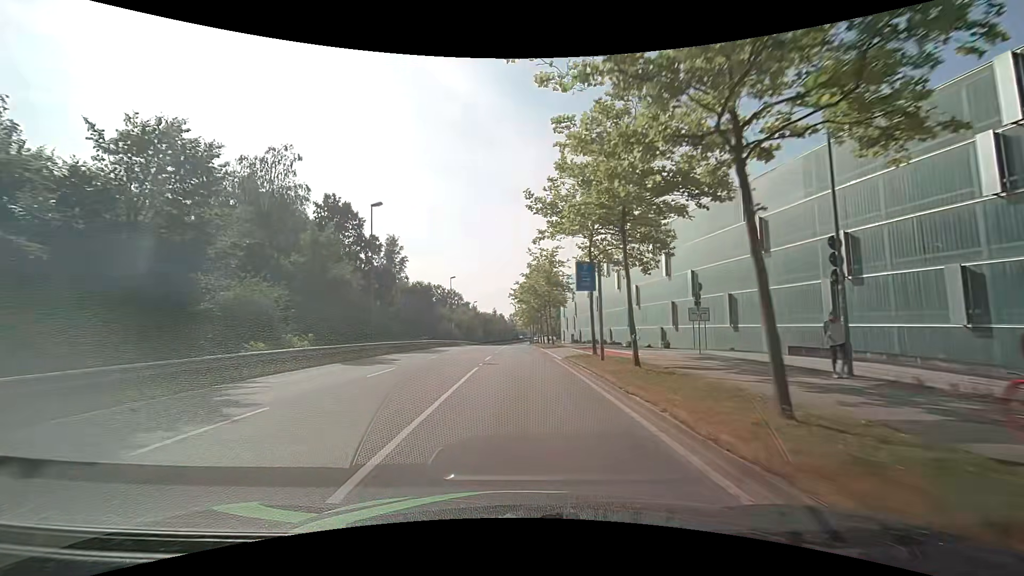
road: secondary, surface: asphalt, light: Day
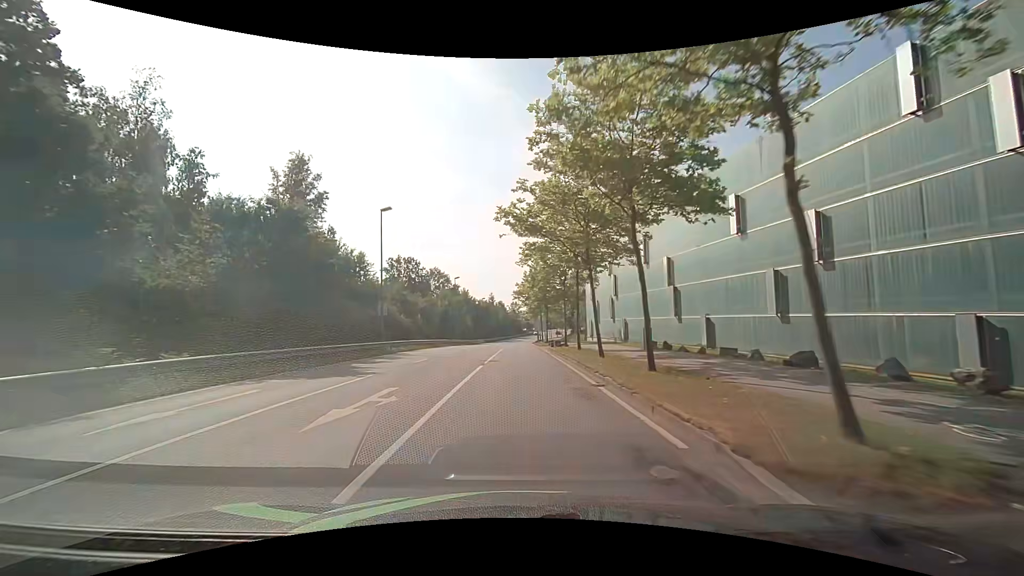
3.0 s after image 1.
(0.0, +38.7) m; 0°
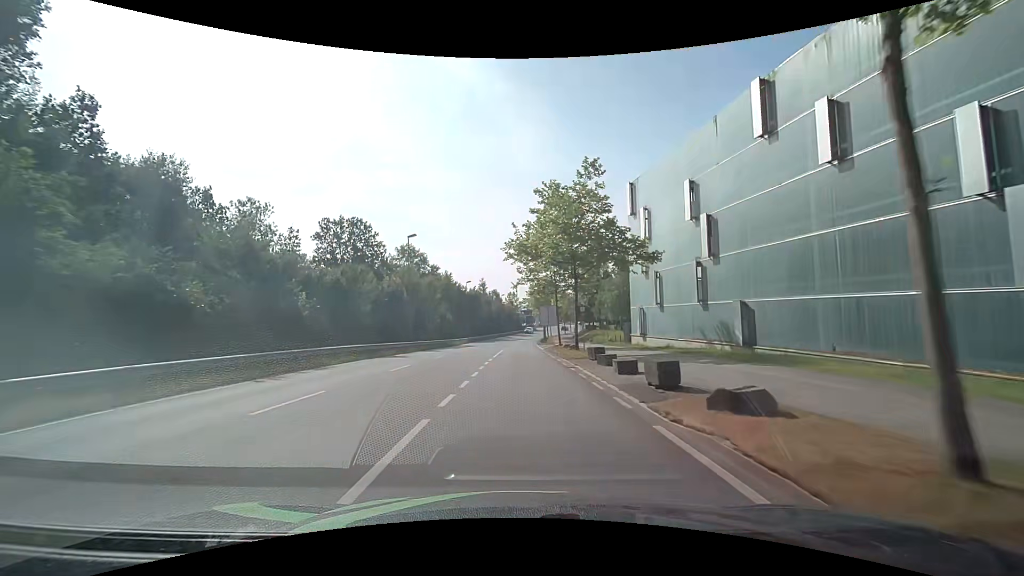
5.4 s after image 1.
(-0.1, +31.0) m; 0°
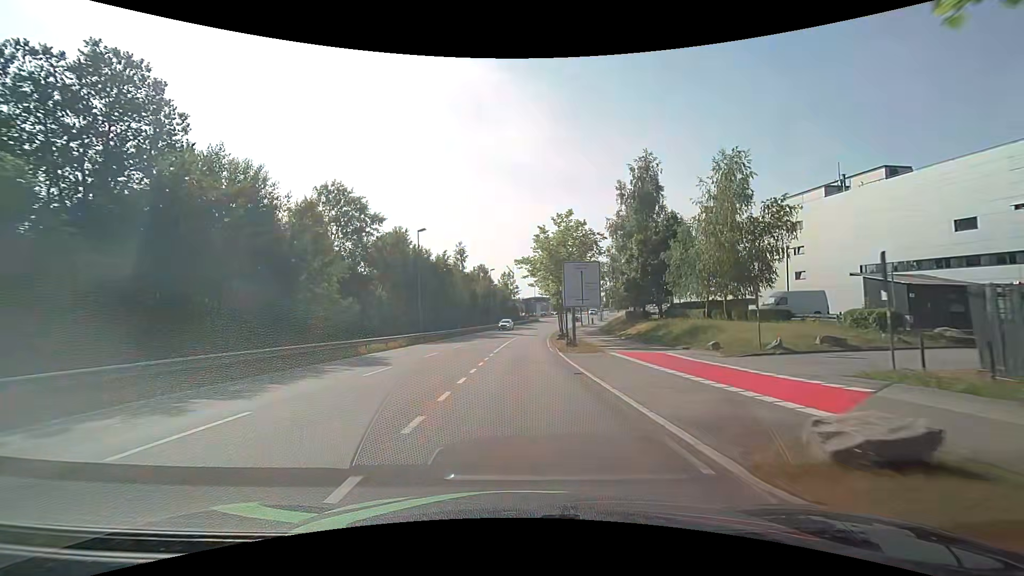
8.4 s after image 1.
(-0.2, +38.7) m; 0°
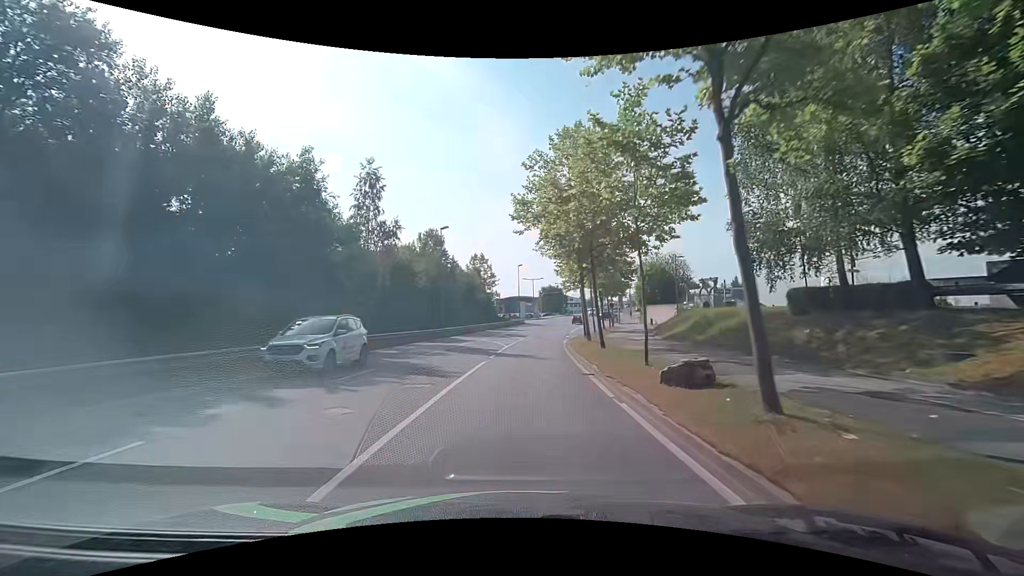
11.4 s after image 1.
(+0.9, +38.5) m; +3°
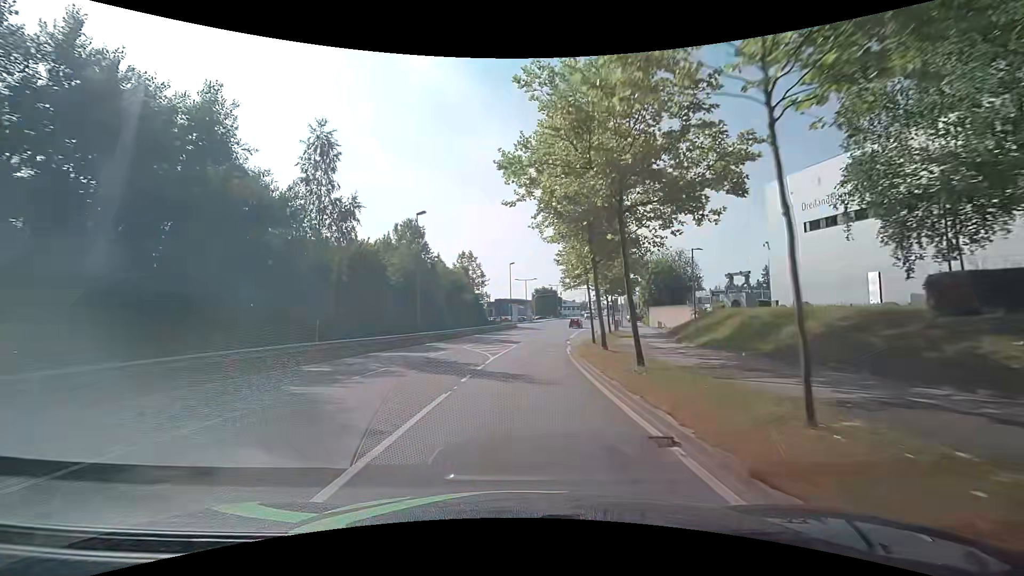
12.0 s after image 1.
(0.0, +7.6) m; +1°
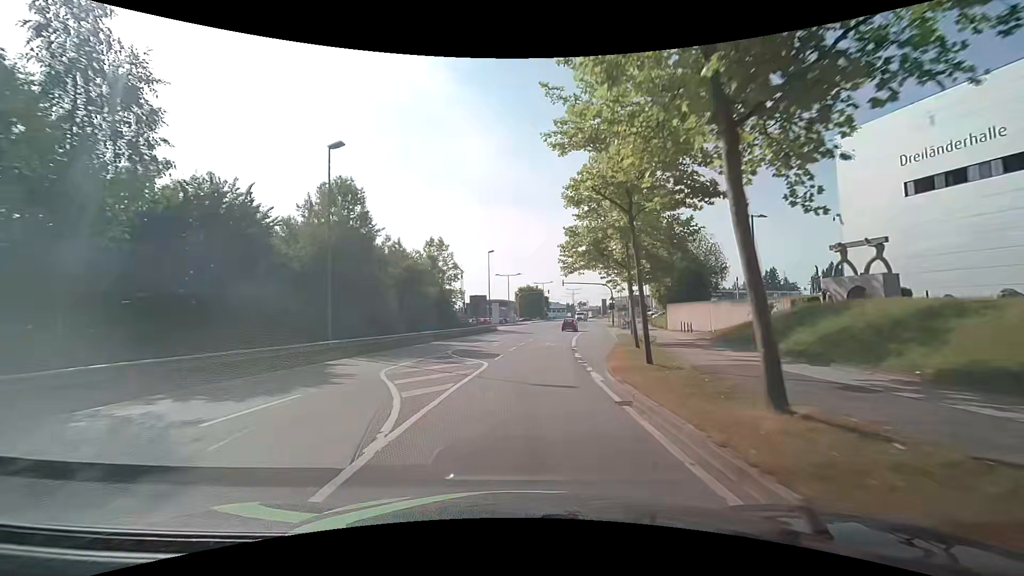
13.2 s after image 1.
(+0.1, +15.1) m; +1°
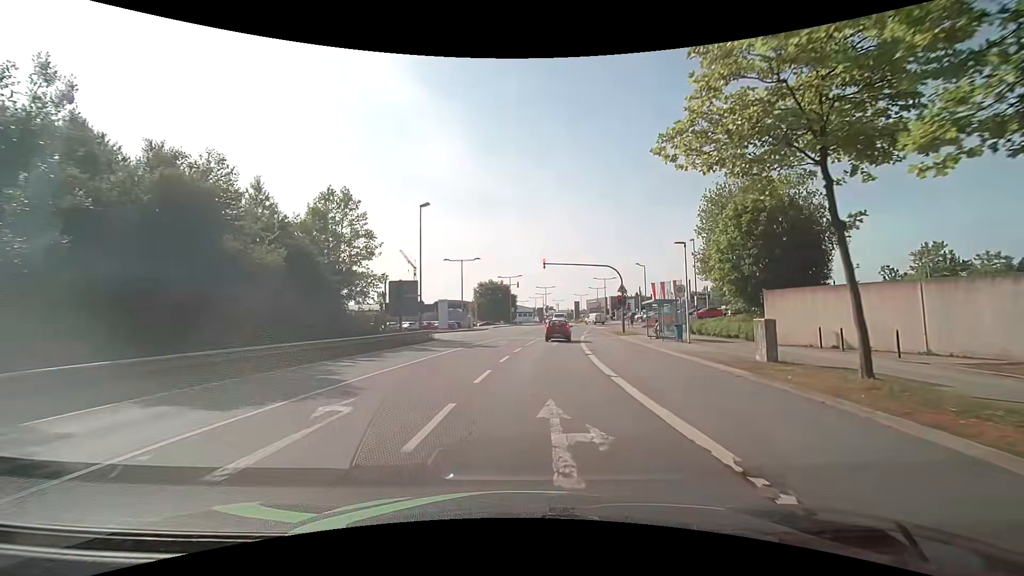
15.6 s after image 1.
(+0.9, +25.7) m; +5°
(0, +10) (+1, +20) (+1, +30) (+3, +40) (+4, +50) (+6, +60) (+8, +69) (+10, +79) (+11, +89) (+13, +99) m
